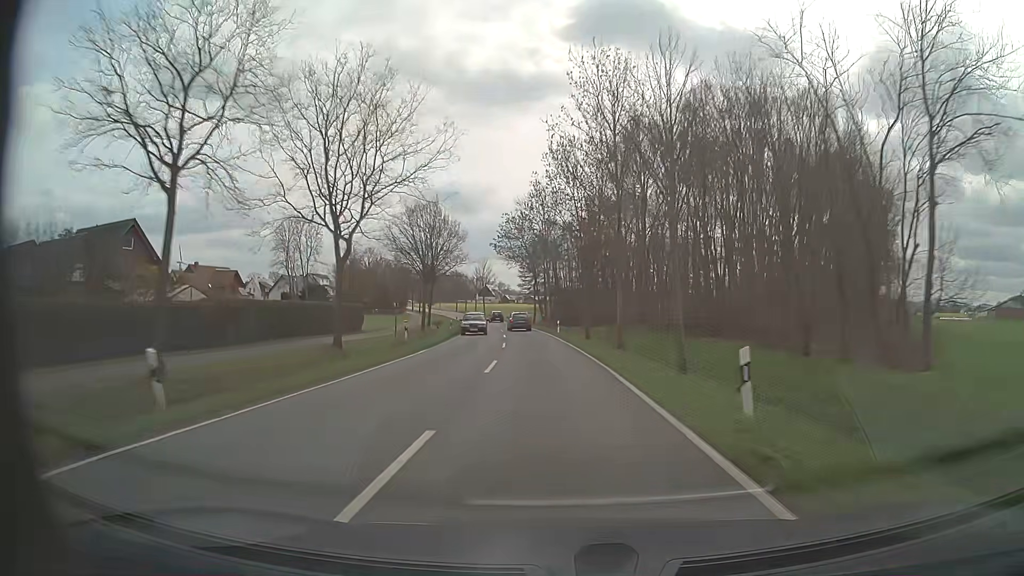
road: tertiary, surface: asphalt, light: Day
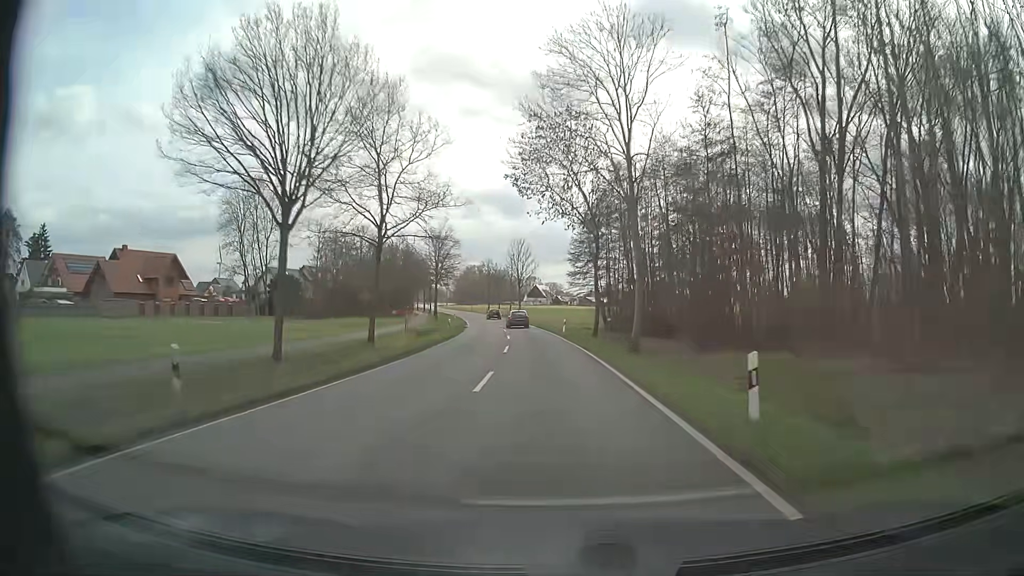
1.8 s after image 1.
(-1.5, +40.1) m; -4°
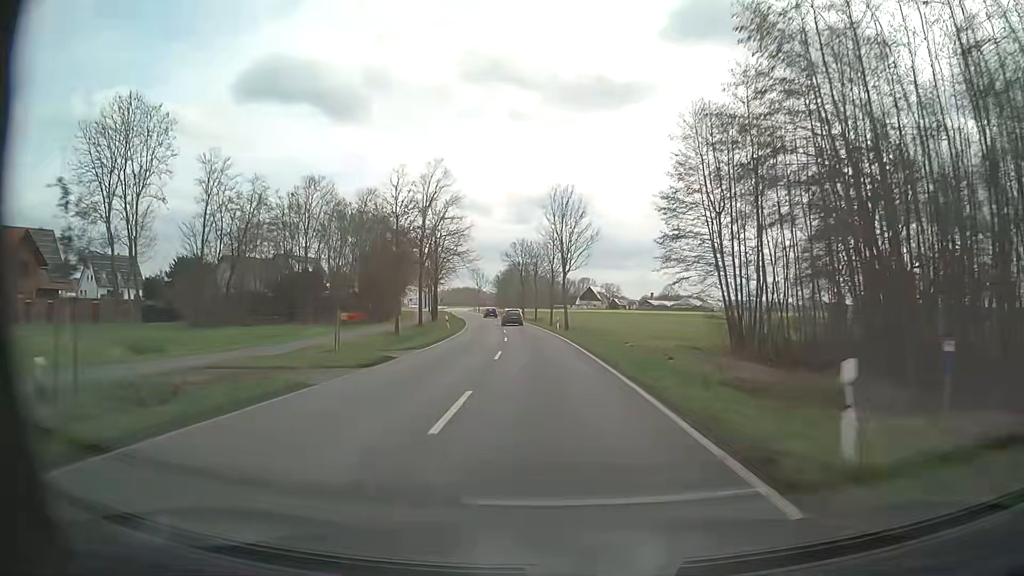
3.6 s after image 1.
(-1.6, +40.8) m; -5°
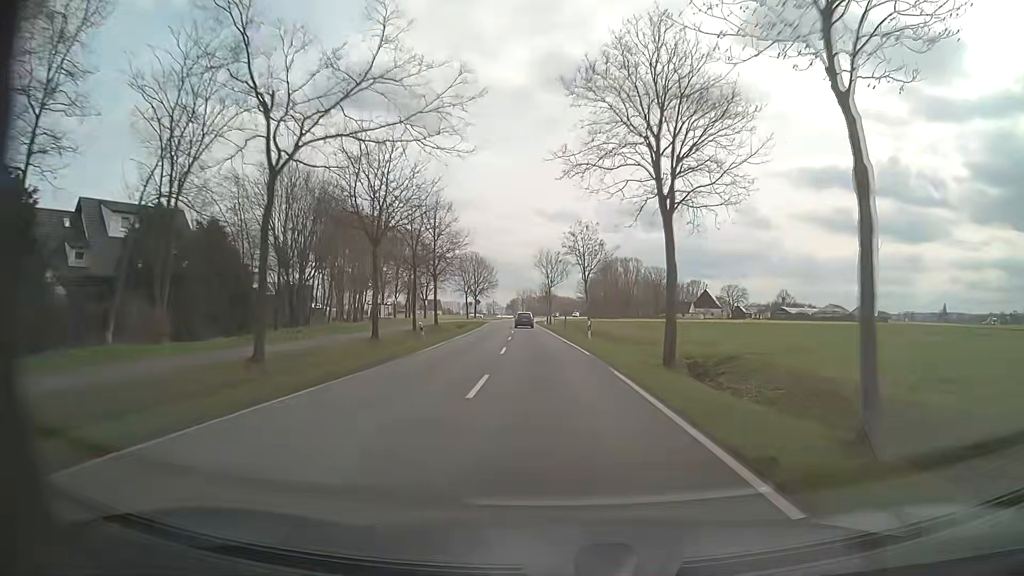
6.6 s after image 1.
(-4.6, +69.1) m; -8°
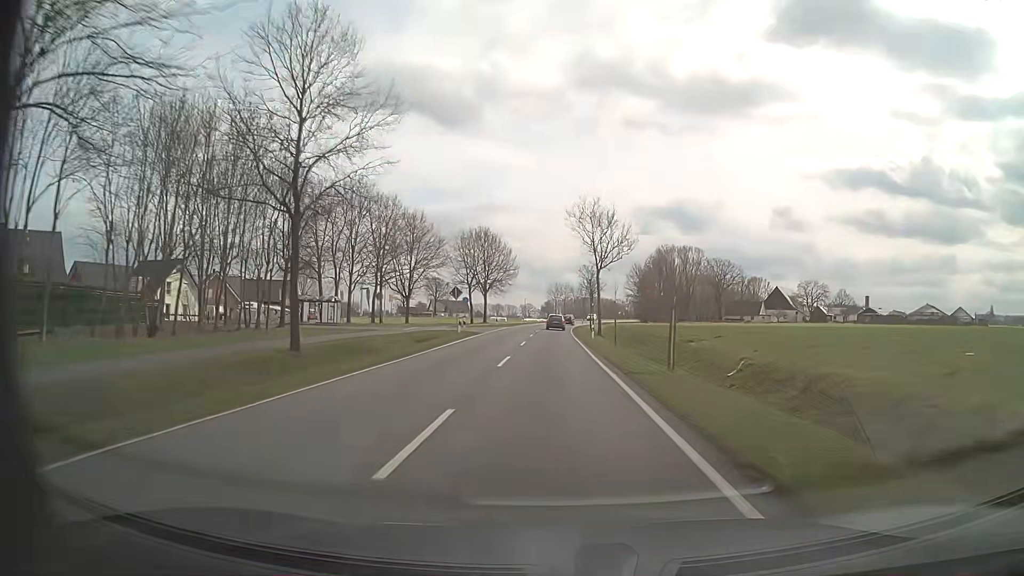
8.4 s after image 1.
(-1.4, +41.7) m; -3°
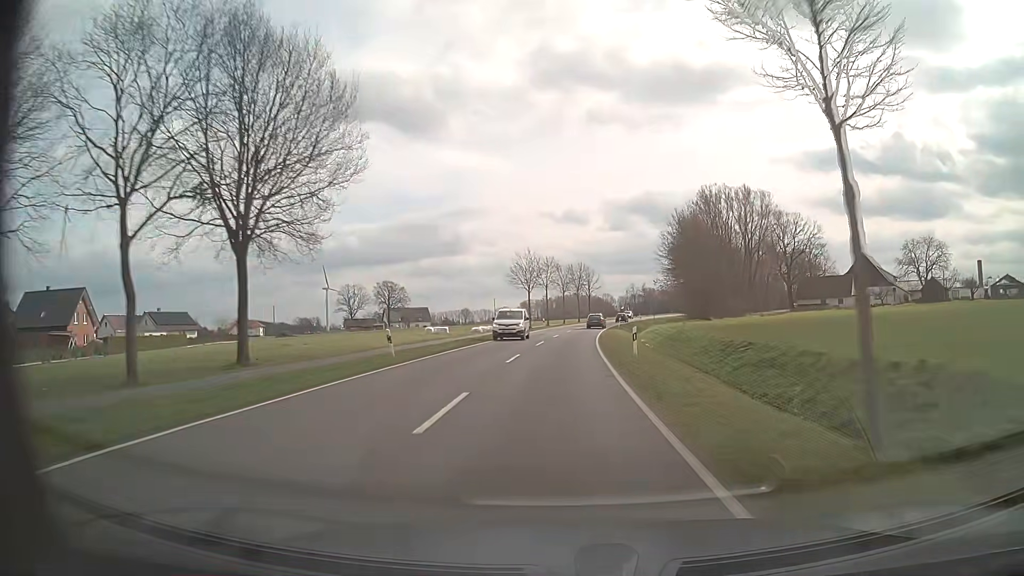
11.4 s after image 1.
(+0.2, +70.1) m; +2°
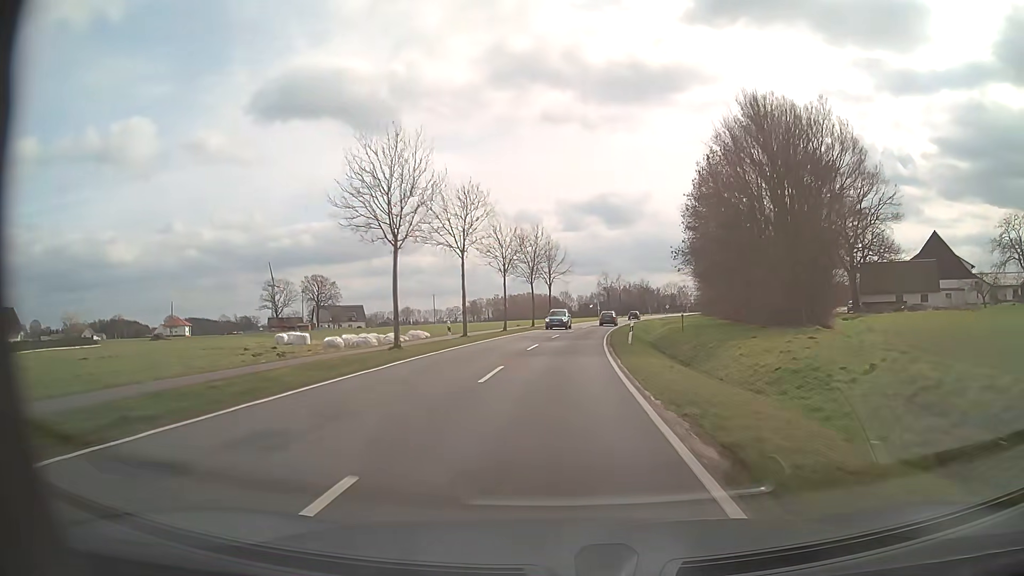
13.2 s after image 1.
(+1.2, +42.4) m; +4°
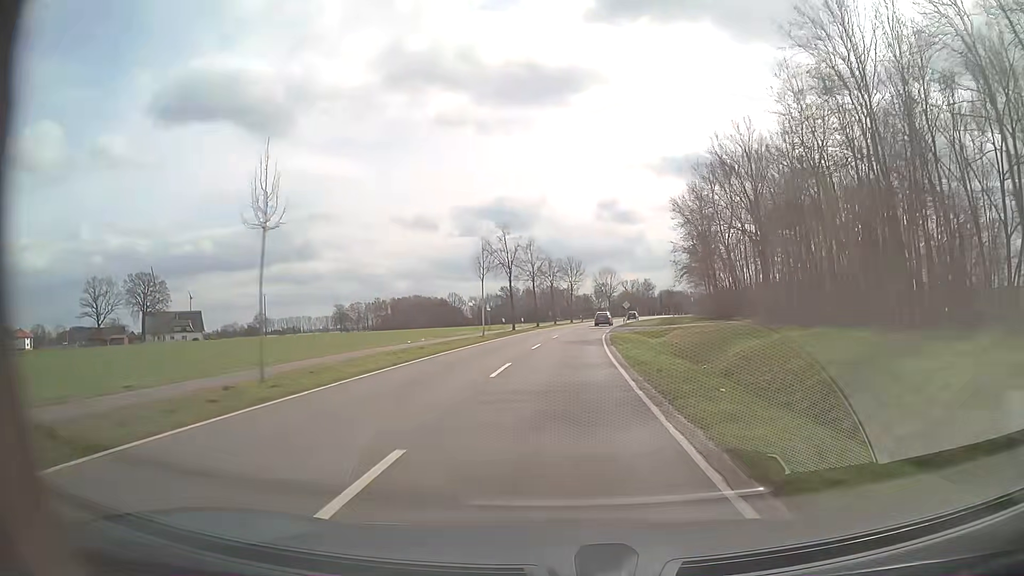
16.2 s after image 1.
(+5.0, +70.6) m; +8°
(0, +10) (0, +20) (+1, +30) (+1, +40) (+2, +50) (+3, +60) (+4, +70) (+6, +80) (+8, +90) (+10, +99) m
